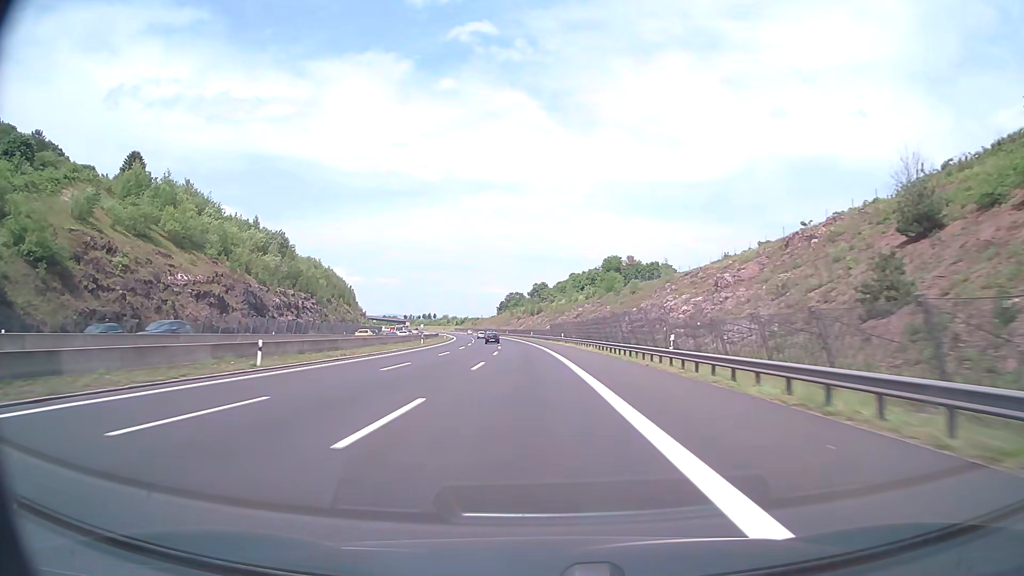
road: motorway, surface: asphalt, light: Day
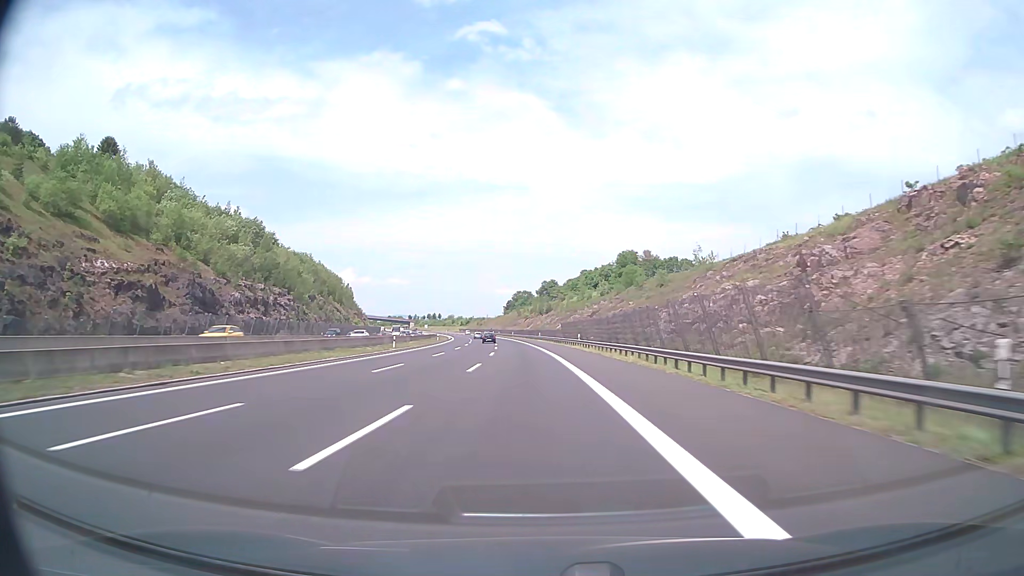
(-0.2, +19.2) m; -1°
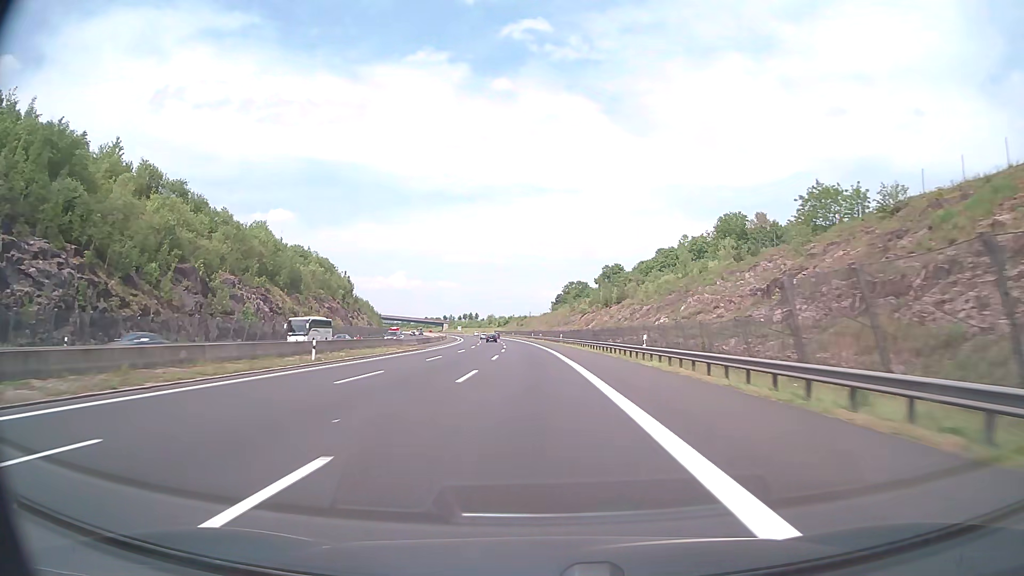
(-2.9, +77.0) m; -4°
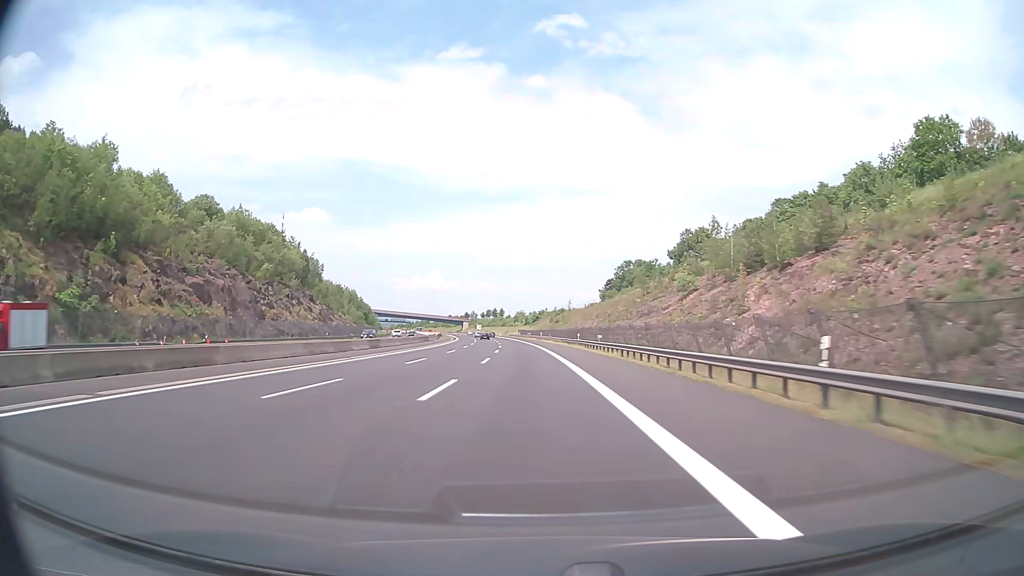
(-2.1, +77.1) m; -3°
(0, +10) (0, +20) (0, +30) (-1, +40) (-1, +50) (-2, +60) (-2, +70) (-3, +80) (-4, +90) (-5, +100) m
